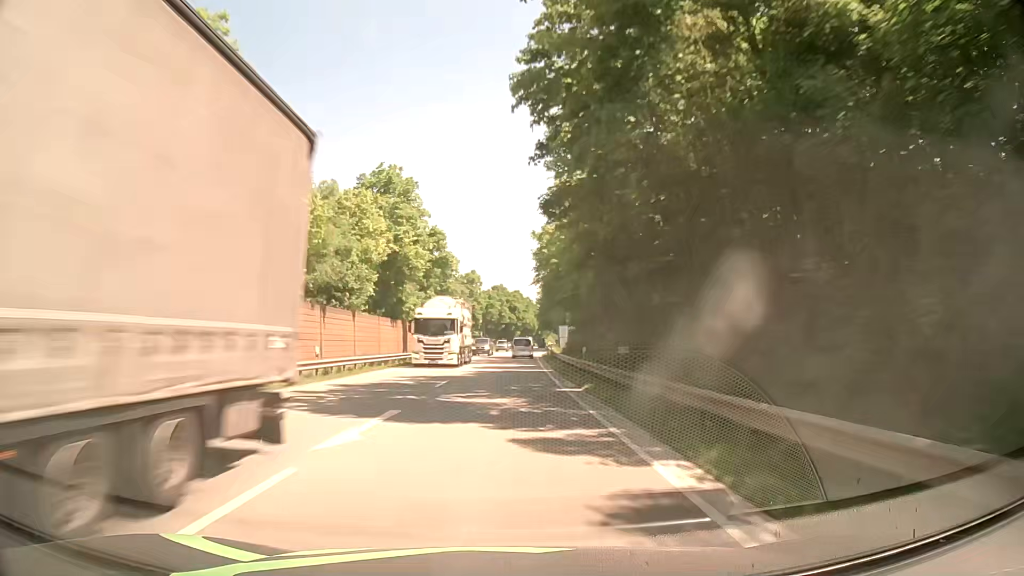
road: primary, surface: asphalt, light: Day
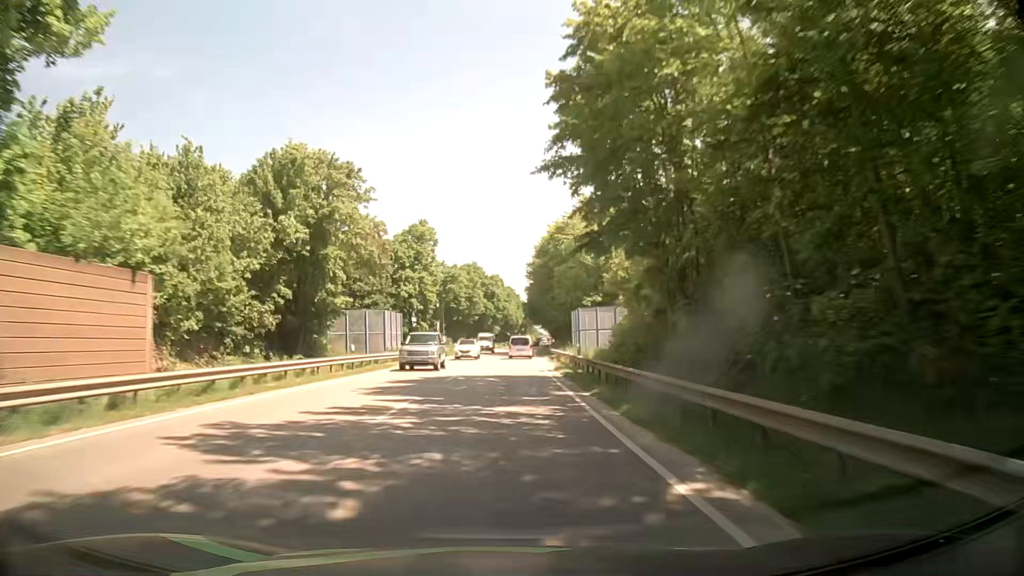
(+0.5, +44.4) m; +1°
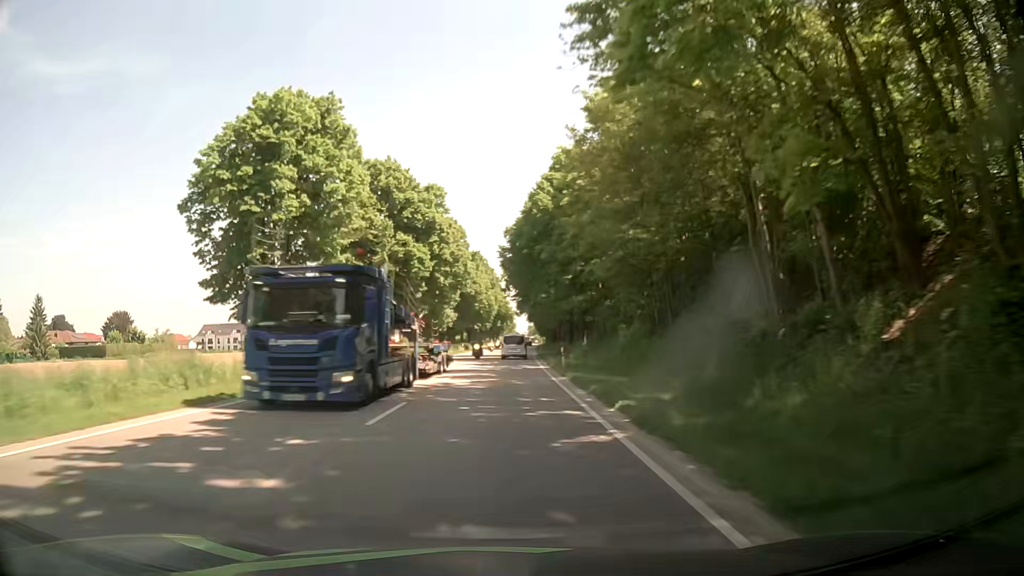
(+1.9, +72.1) m; +2°
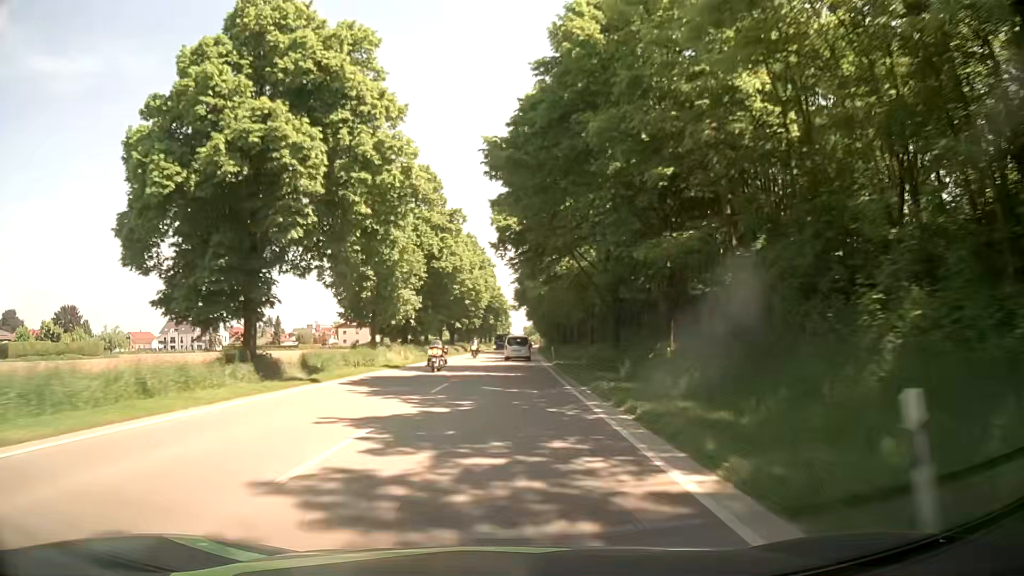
(+0.3, +28.4) m; +1°
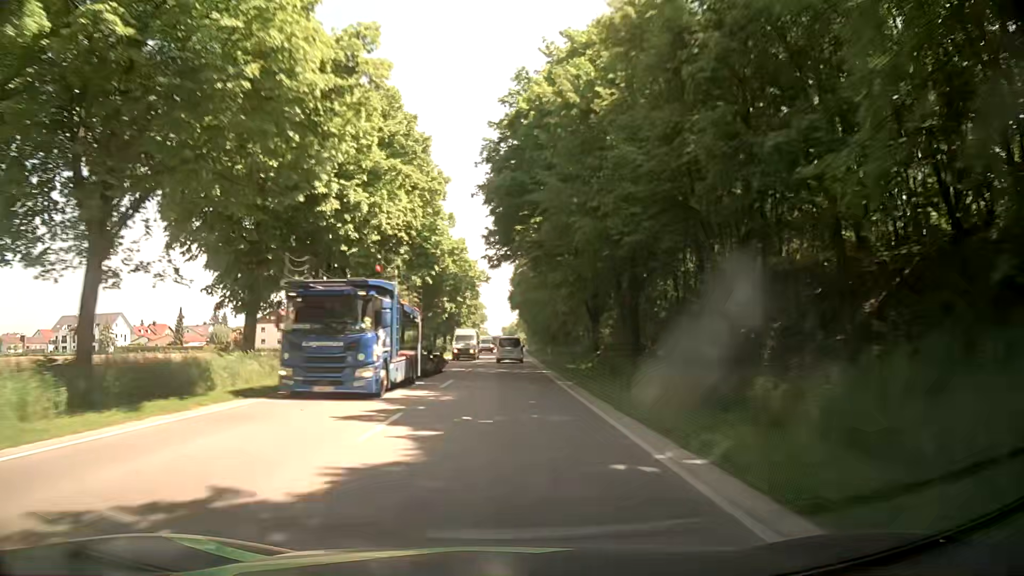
(+0.8, +56.7) m; +2°
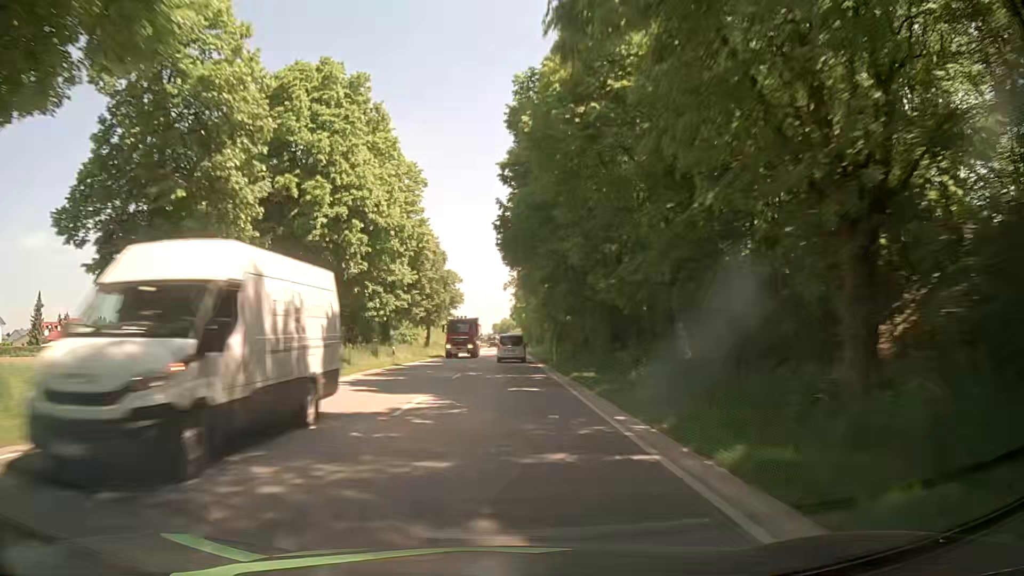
(0.0, +56.2) m; +1°
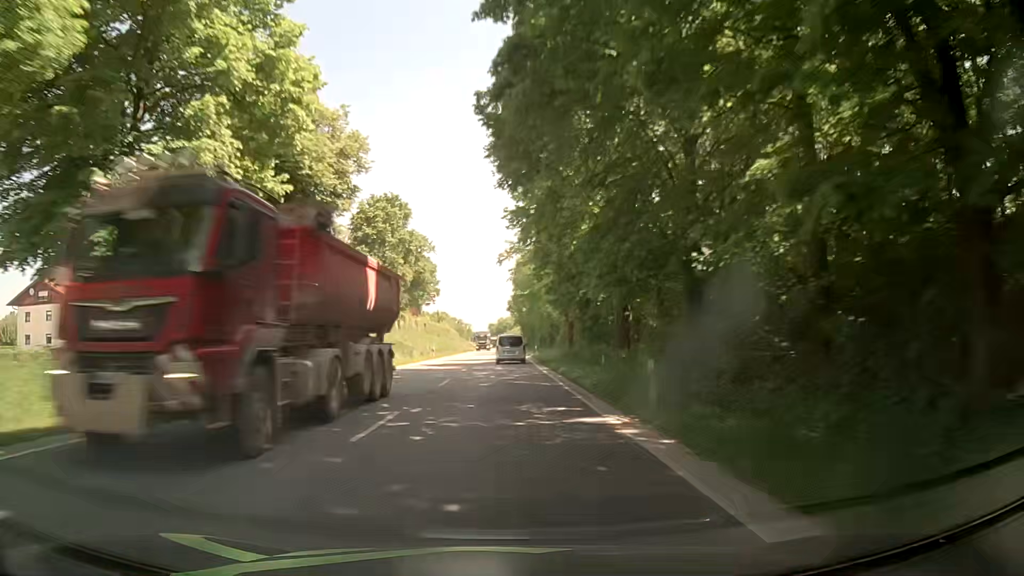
(-0.1, +27.6) m; 0°
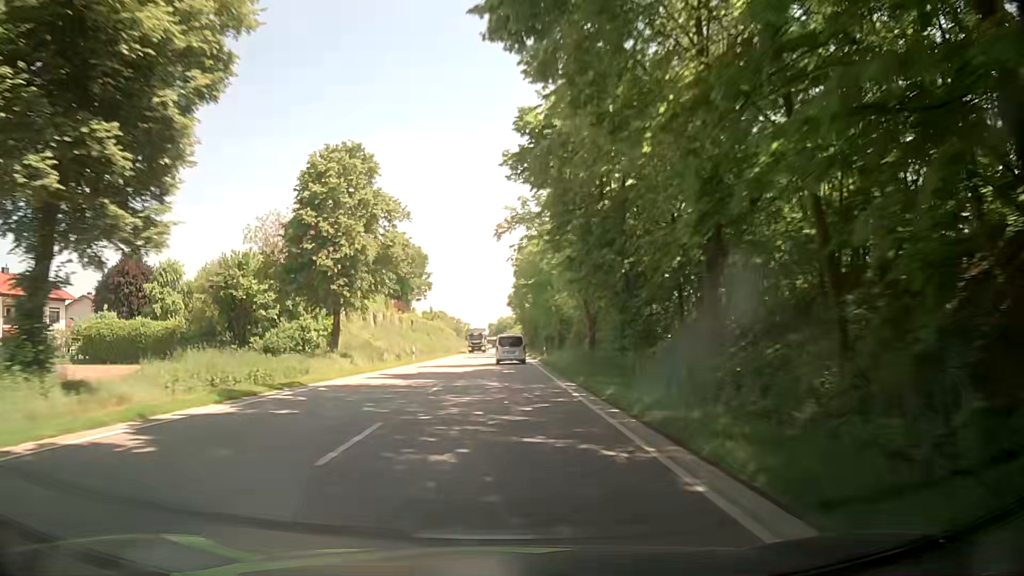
(-0.1, +13.6) m; 0°
(0, +10) (0, +20) (0, +30) (0, +40) (0, +50) (0, +60) (0, +70) (-1, +80) (-1, +90) (-1, +100) m
